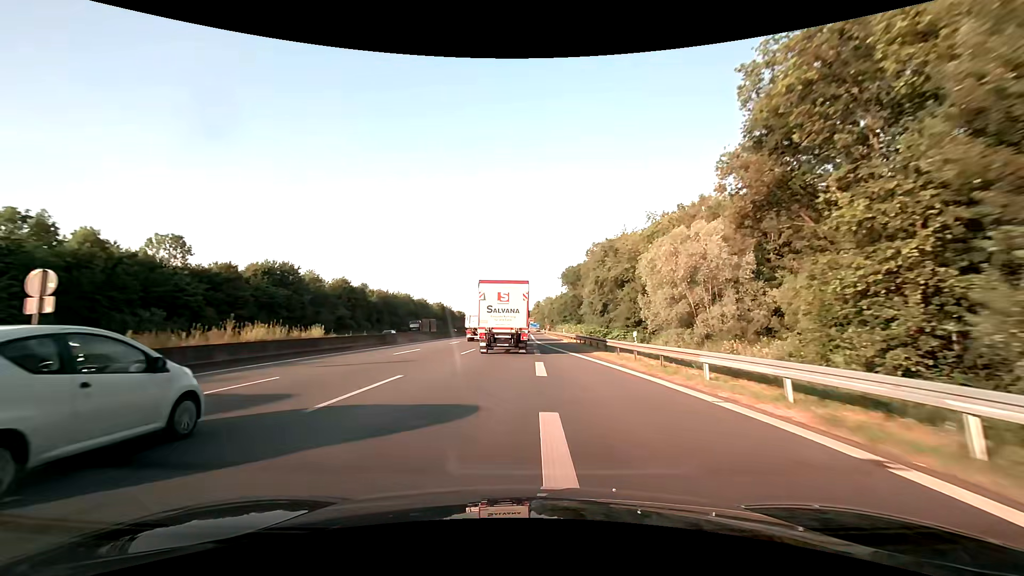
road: motorway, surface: asphalt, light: Day
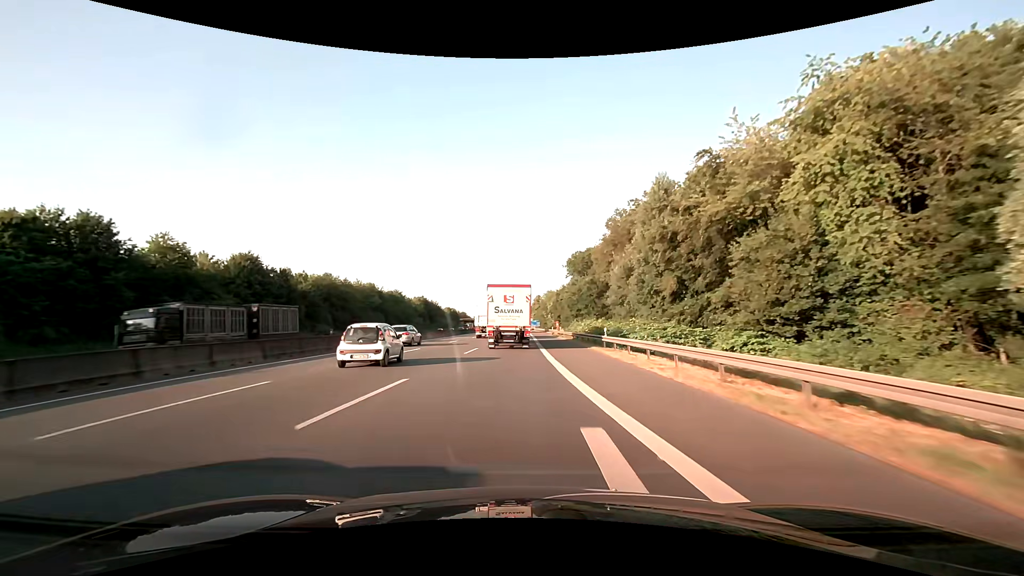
(0.0, +37.5) m; 0°
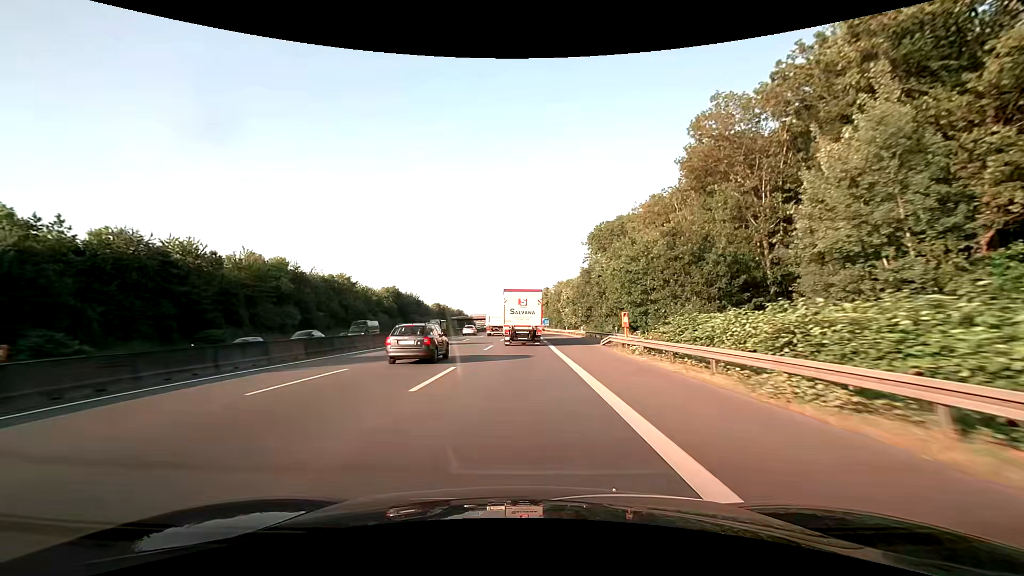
(-0.4, +50.5) m; -1°
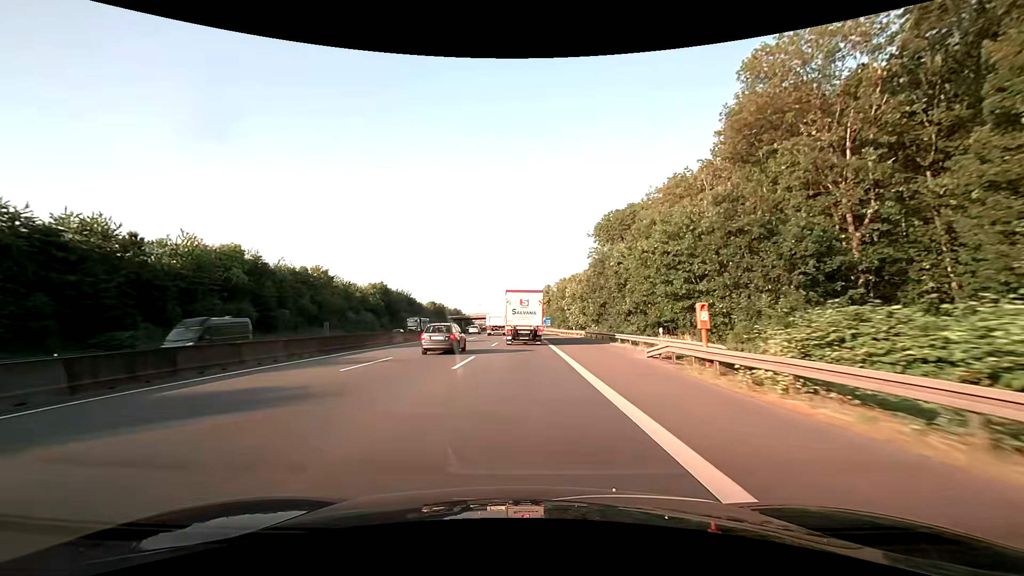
(0.0, +12.7) m; 0°
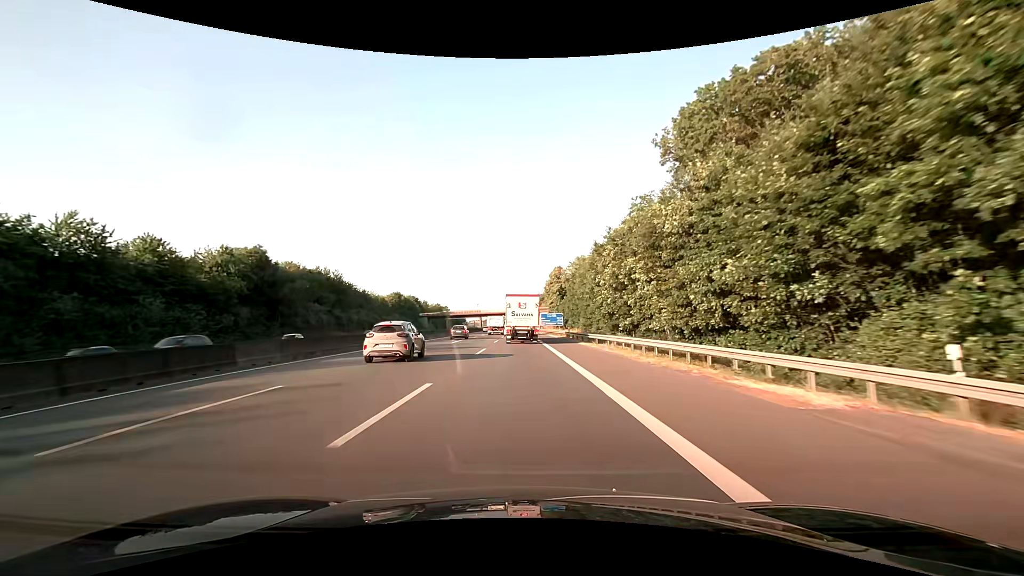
(0.0, +63.9) m; 0°
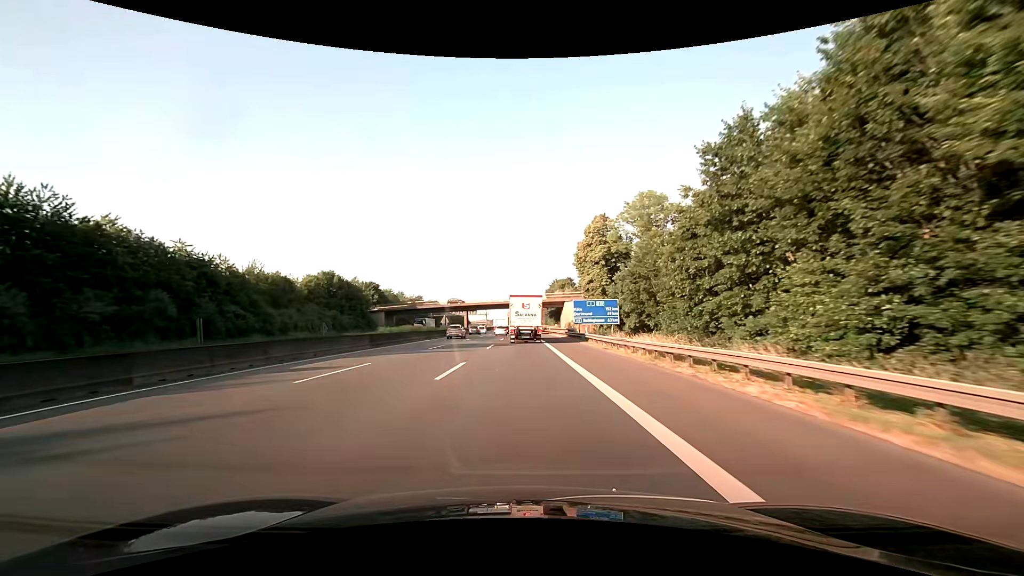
(-0.4, +65.4) m; -1°
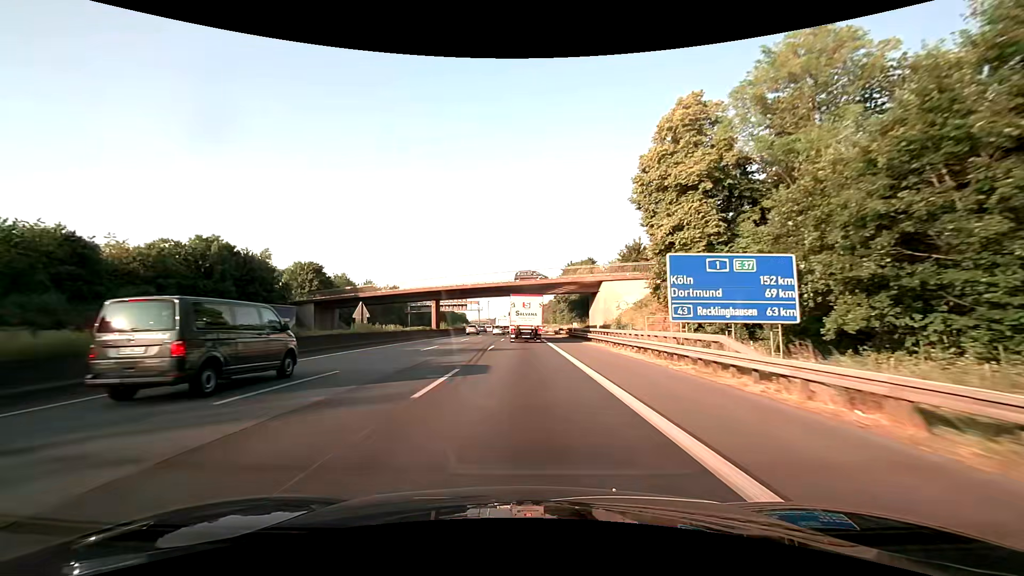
(-0.2, +39.6) m; 0°
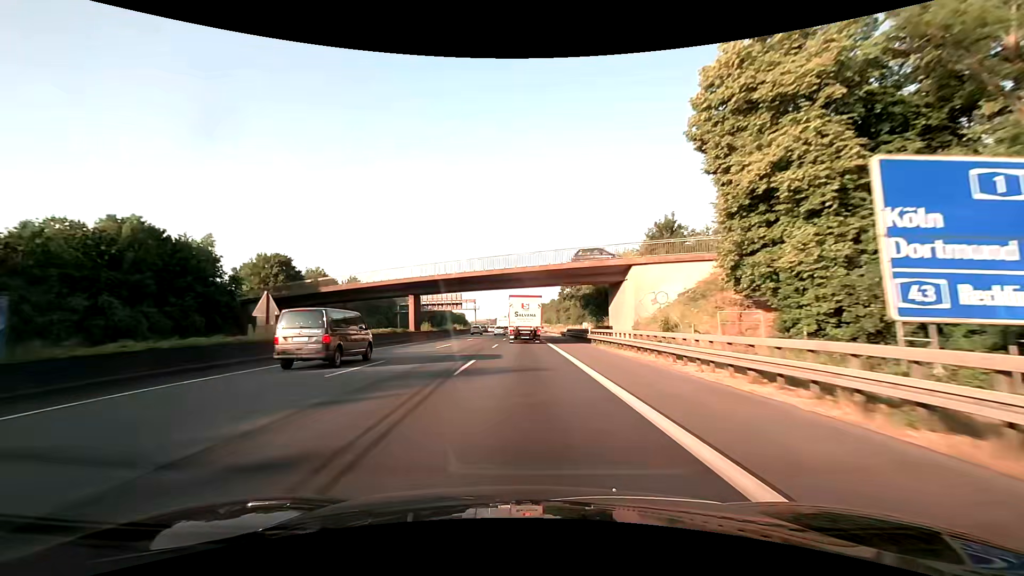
(0.0, +13.1) m; 0°
(0, +10) (0, +20) (0, +30) (0, +40) (0, +50) (0, +60) (0, +70) (0, +80) (0, +90) (-1, +100) m
